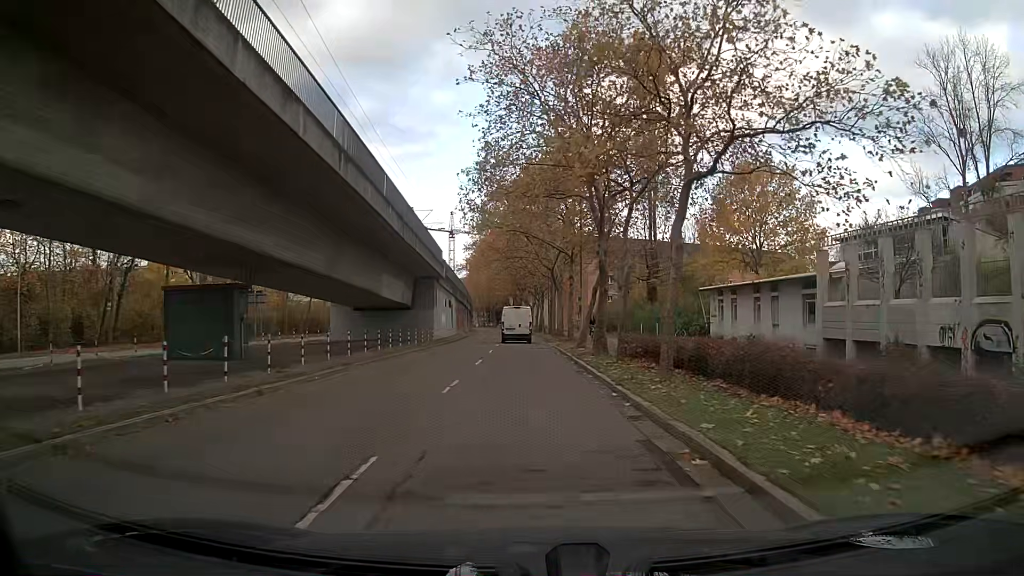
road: tertiary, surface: asphalt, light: Day
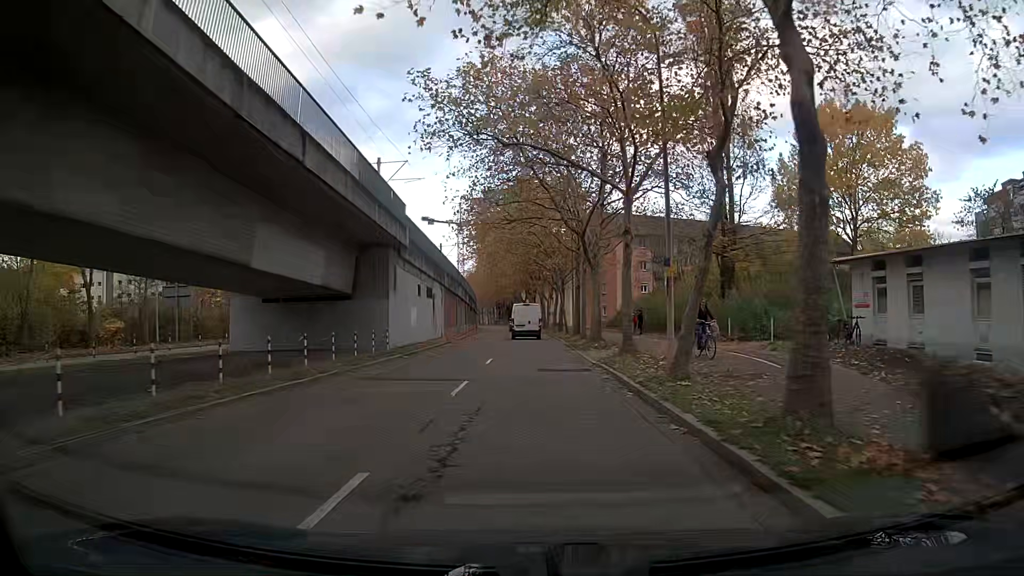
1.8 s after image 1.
(+0.1, +19.1) m; 0°
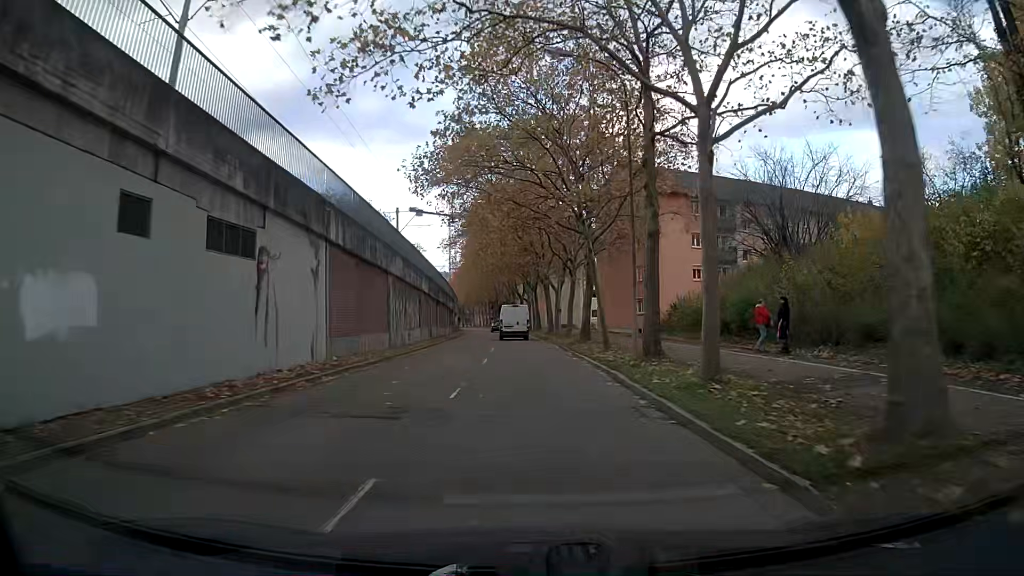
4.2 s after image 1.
(+0.1, +27.4) m; +1°
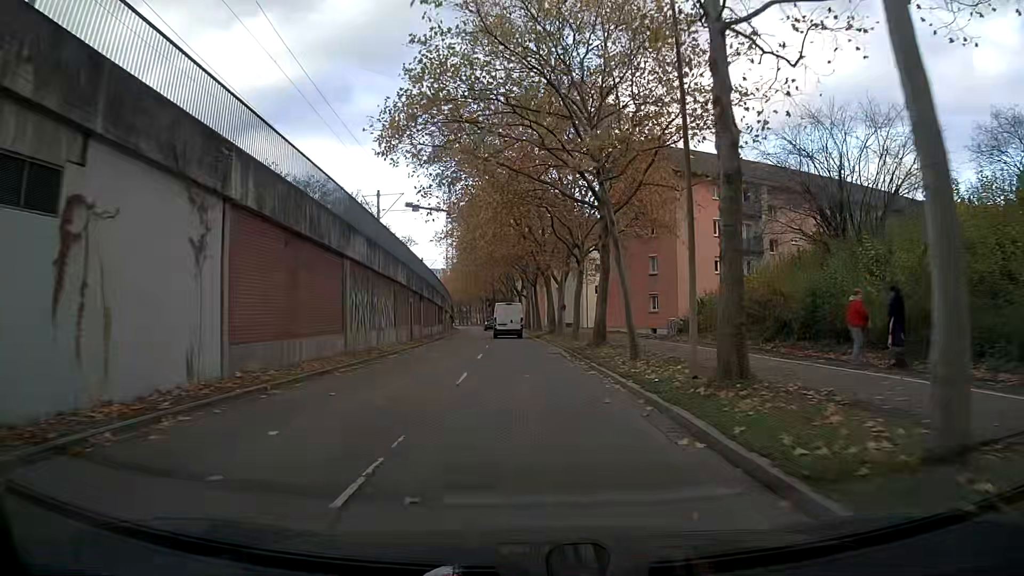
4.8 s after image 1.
(0.0, +7.1) m; 0°
(0, +10) (0, +20) (-1, +30) (-1, +40) (-2, +50) (-3, +60) (-4, +70) (-4, +80) (-6, +90) (-7, +100) m
